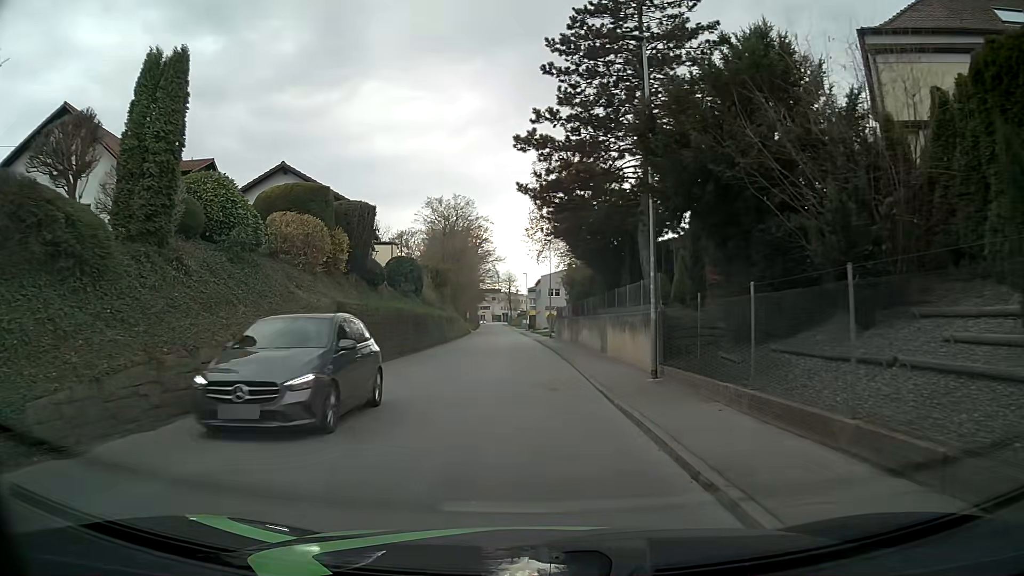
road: tertiary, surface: asphalt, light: Day
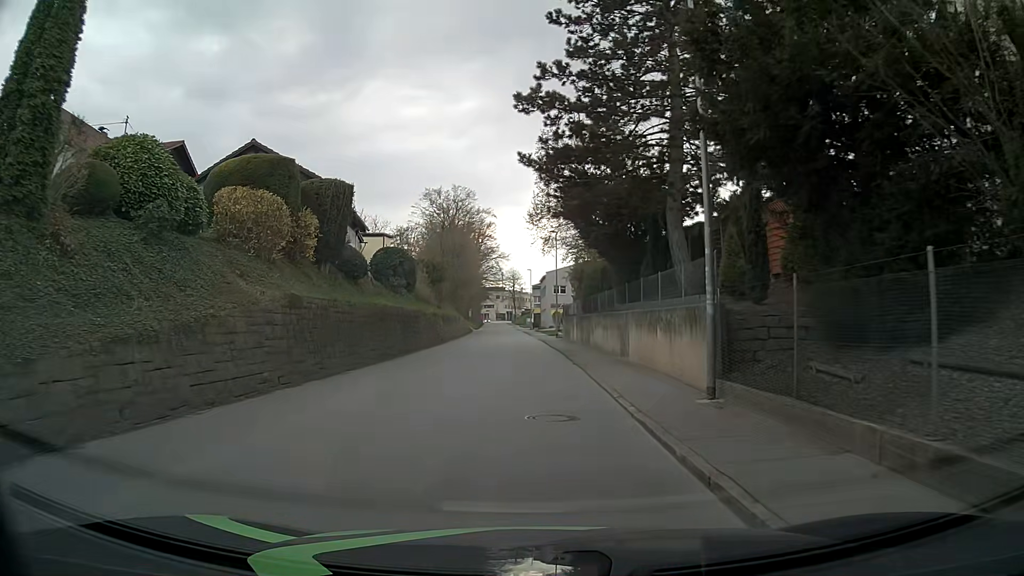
(0.0, +4.5) m; 0°
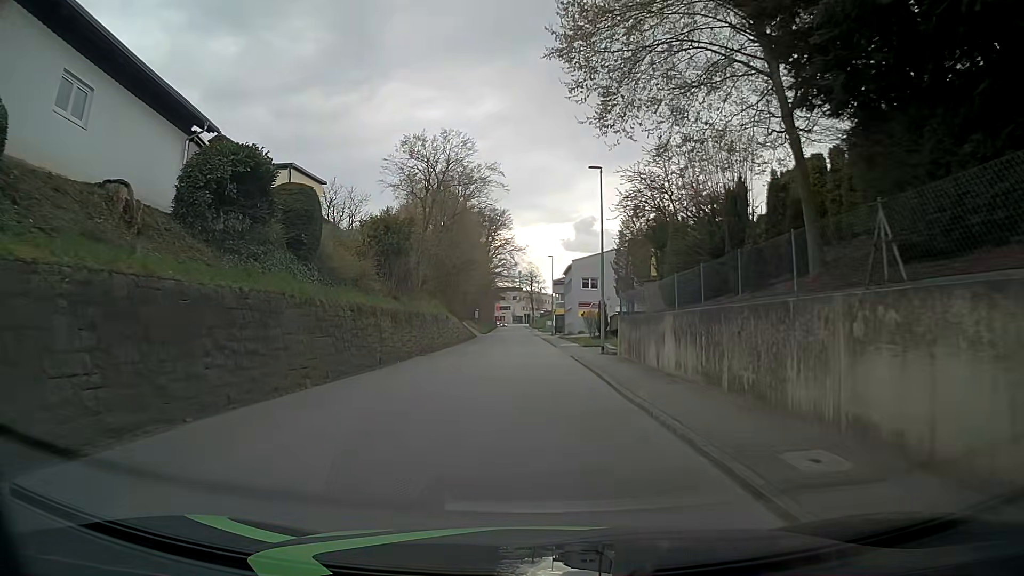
(-0.7, +22.5) m; -3°
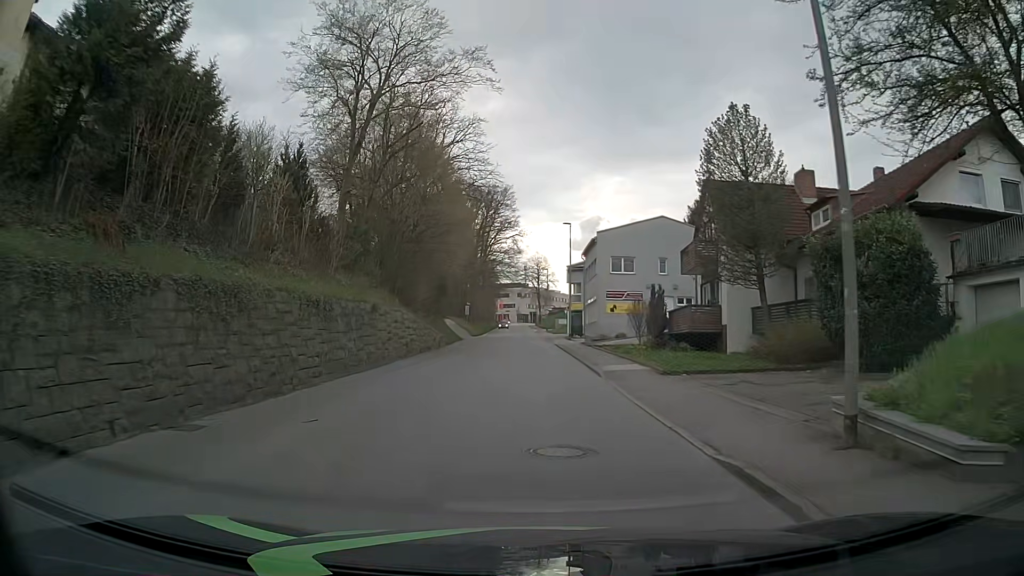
(+0.3, +22.4) m; 0°
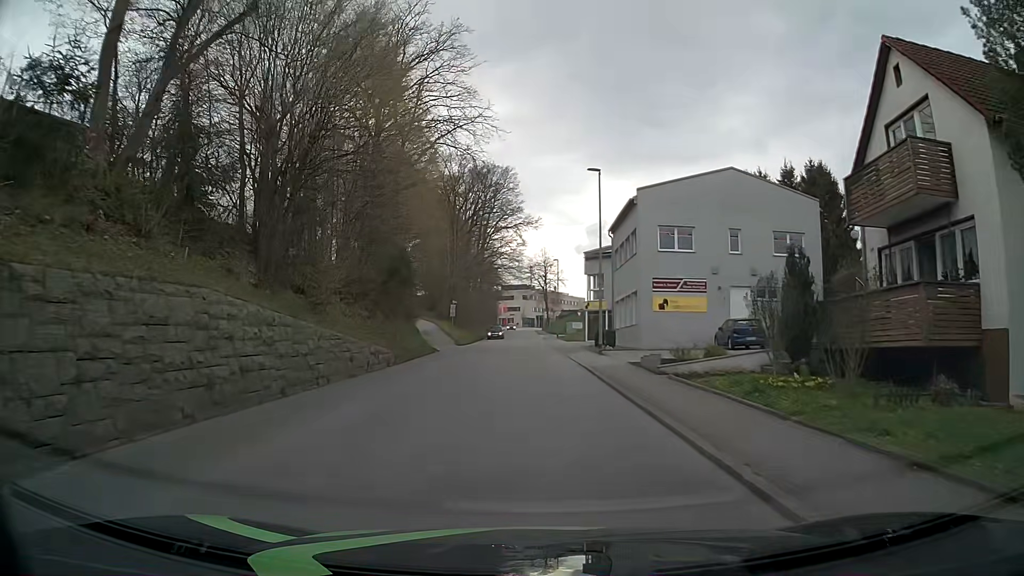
(0.0, +18.0) m; 0°
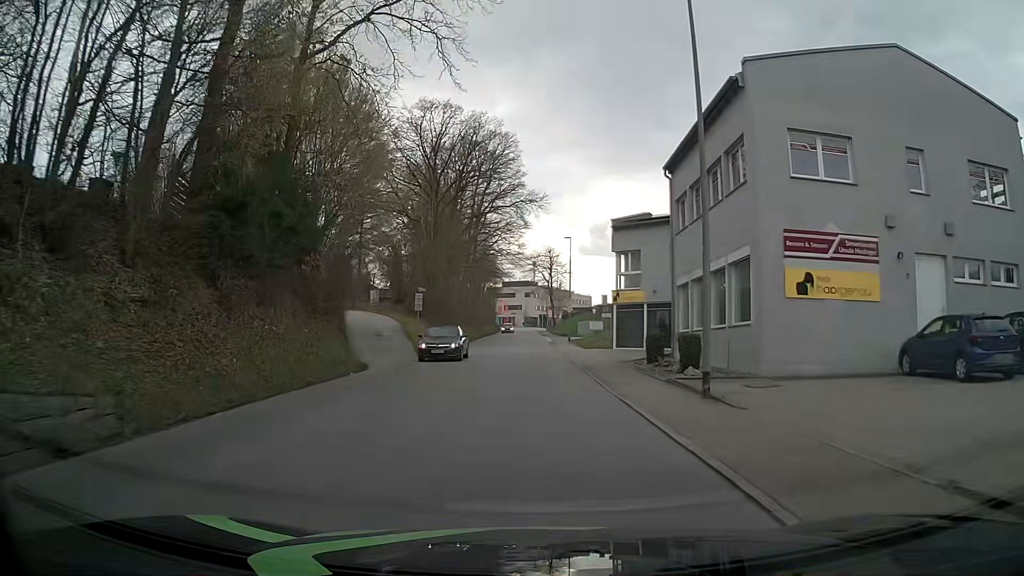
(-0.3, +17.8) m; 0°
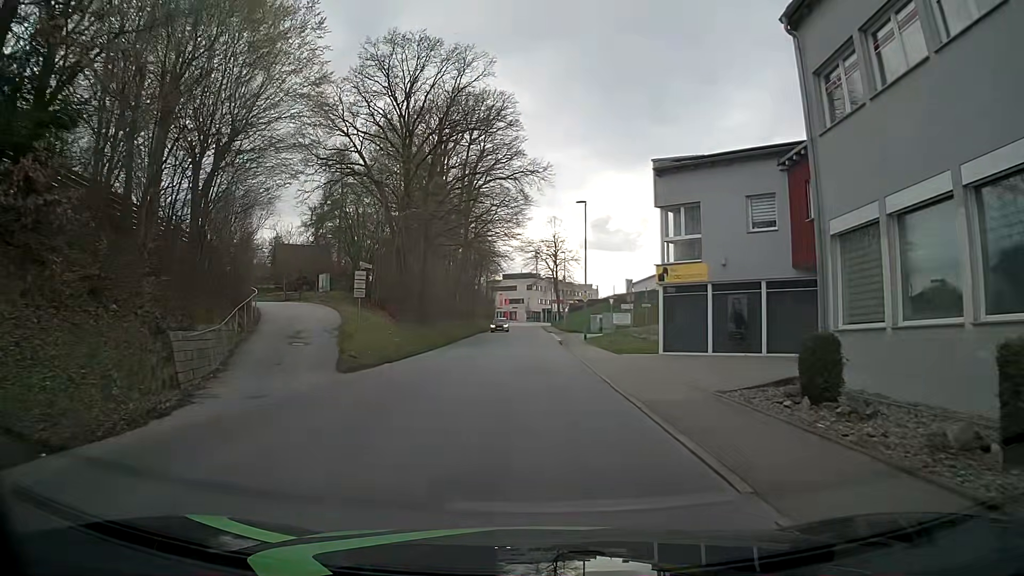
(-0.1, +13.4) m; 0°
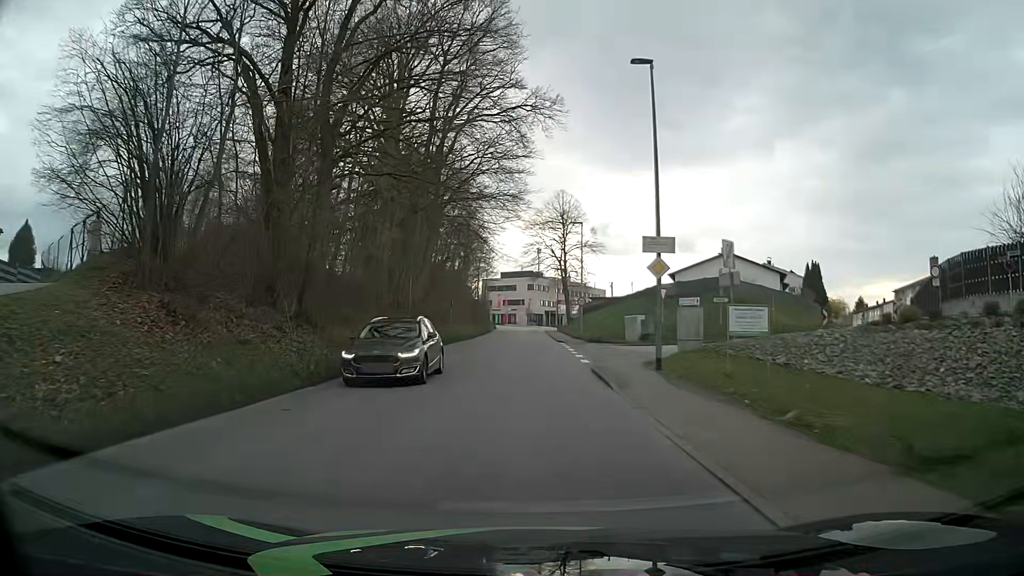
(-0.4, +22.4) m; -2°
(0, +10) (0, +20) (0, +30) (0, +40) (0, +50) (+1, +60) (+1, +70) (+1, +80) (+1, +90) (+1, +100) m
